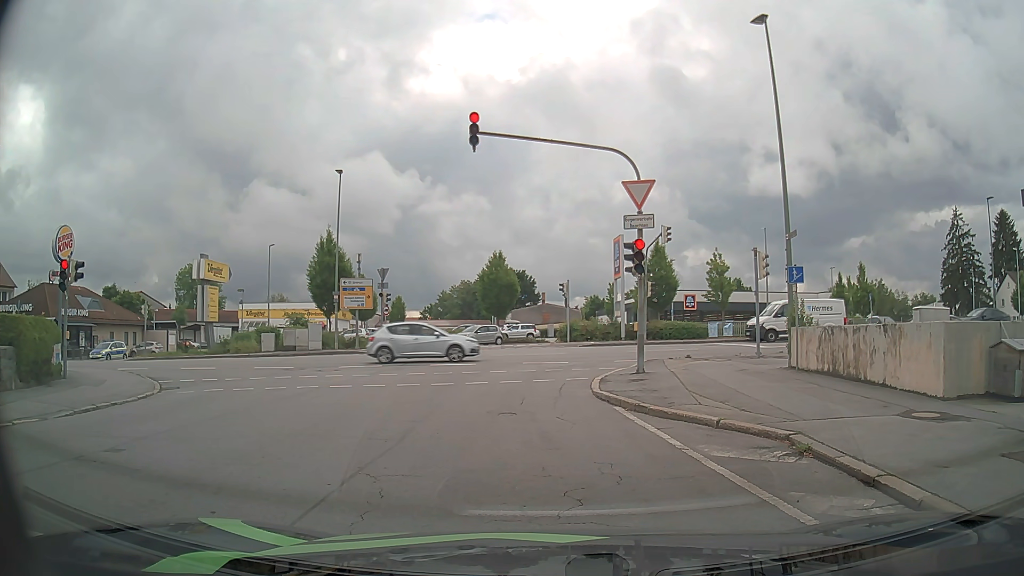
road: residential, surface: asphalt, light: Day
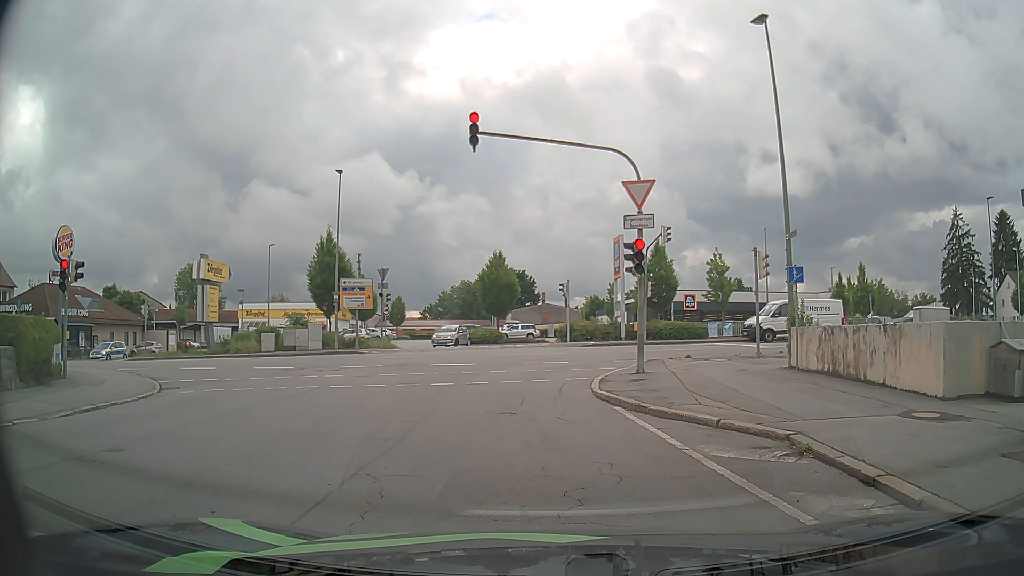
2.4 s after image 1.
(0.0, 0.0) m; 0°
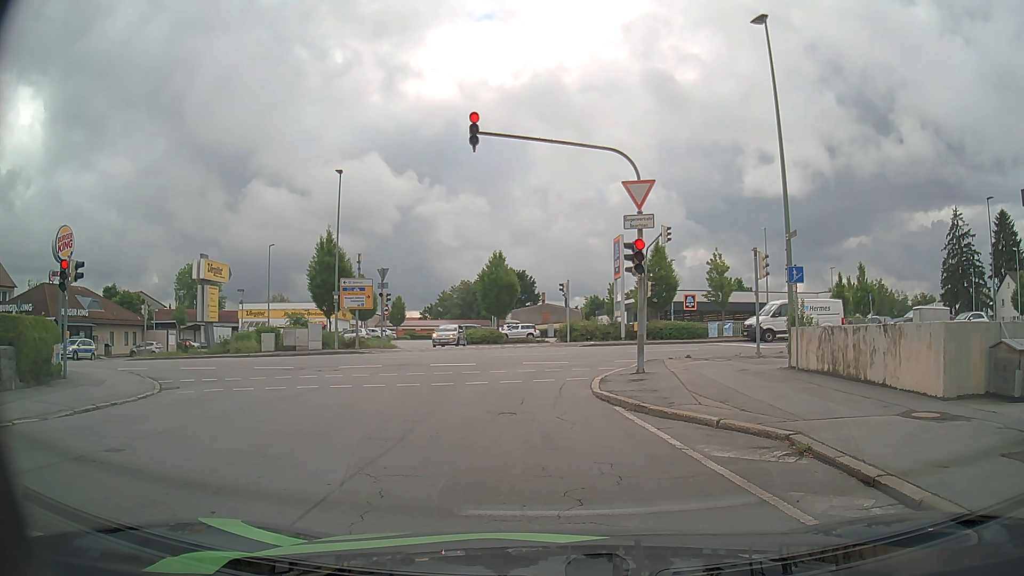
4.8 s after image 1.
(0.0, 0.0) m; 0°
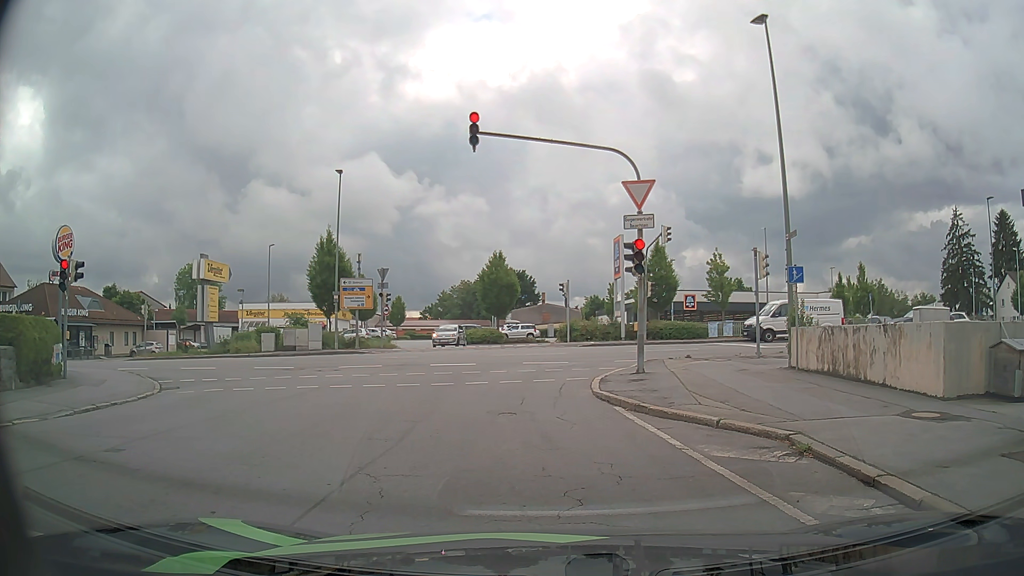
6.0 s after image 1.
(0.0, 0.0) m; 0°
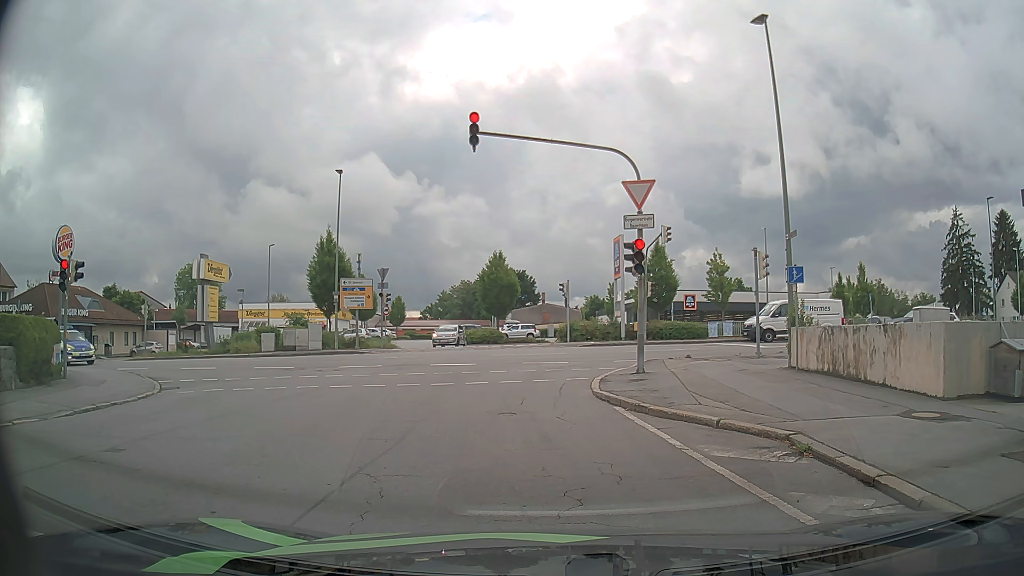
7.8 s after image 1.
(0.0, 0.0) m; 0°
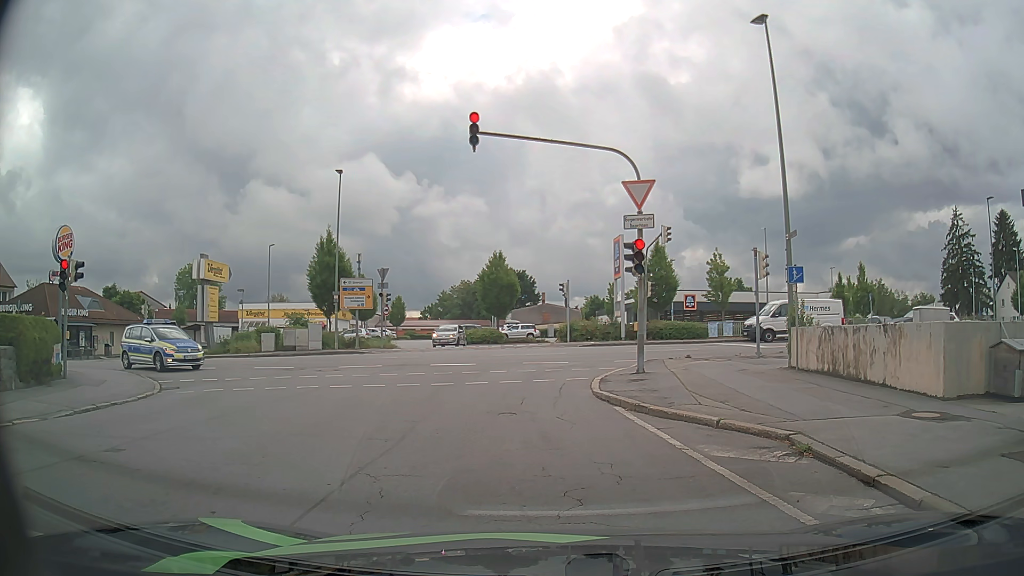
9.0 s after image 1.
(0.0, 0.0) m; 0°
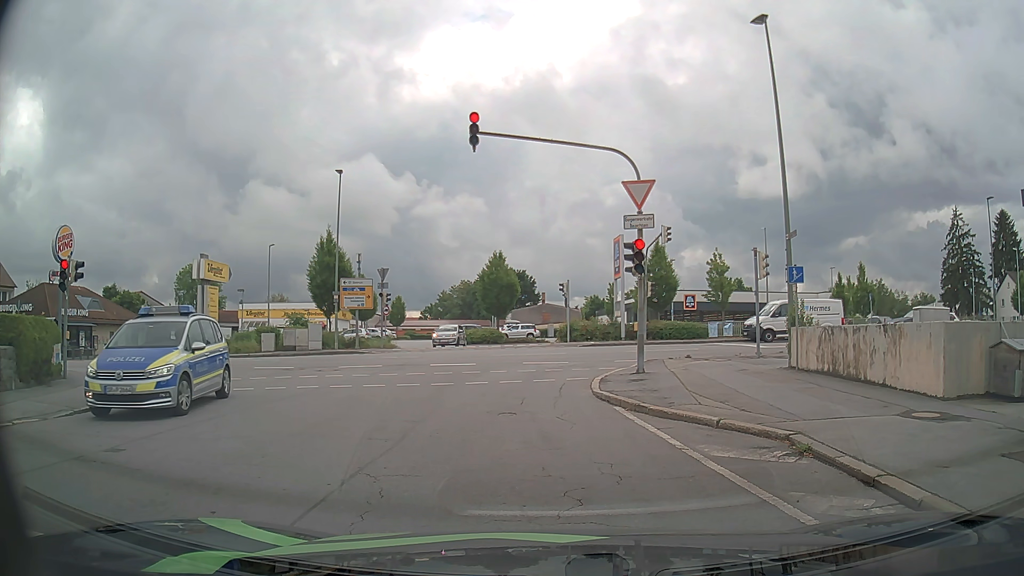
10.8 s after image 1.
(0.0, 0.0) m; 0°
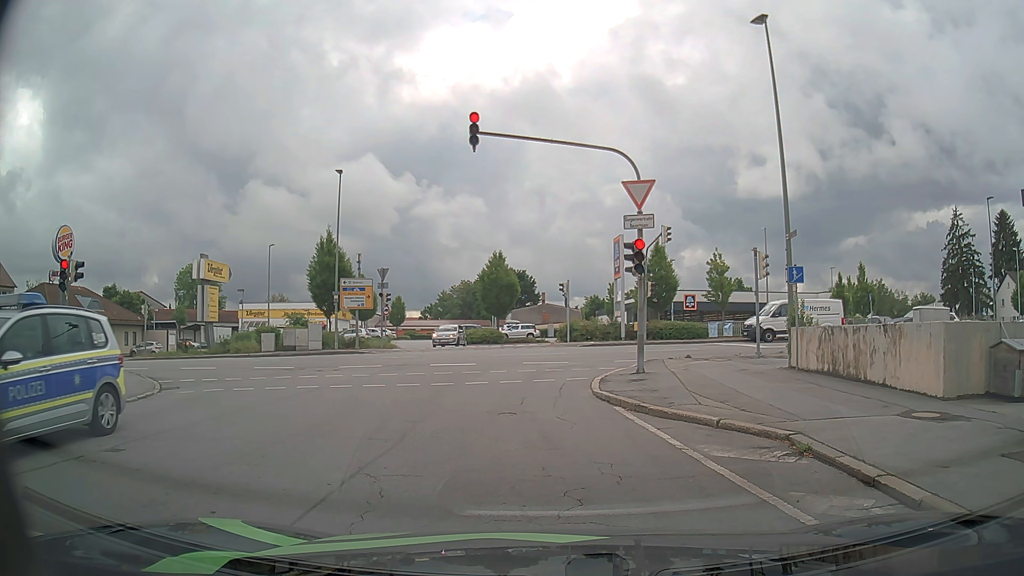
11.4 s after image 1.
(0.0, 0.0) m; 0°
(-1, +10) (-1, +20) (+5, +27) (+15, +29) (+25, +31) (+35, +31) (+45, +32) (+55, +33) (+65, +33) (+75, +33) m
